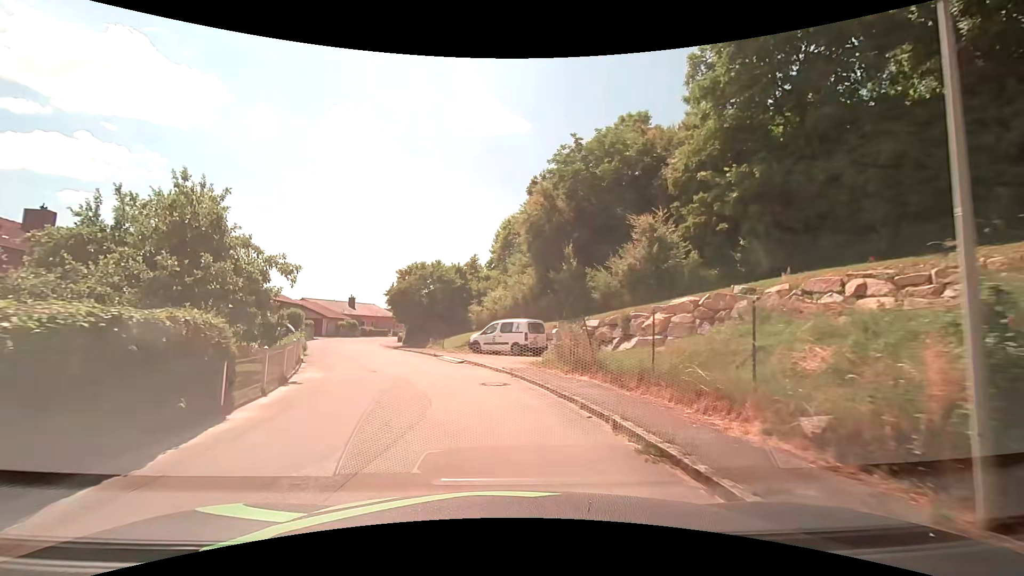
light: Day
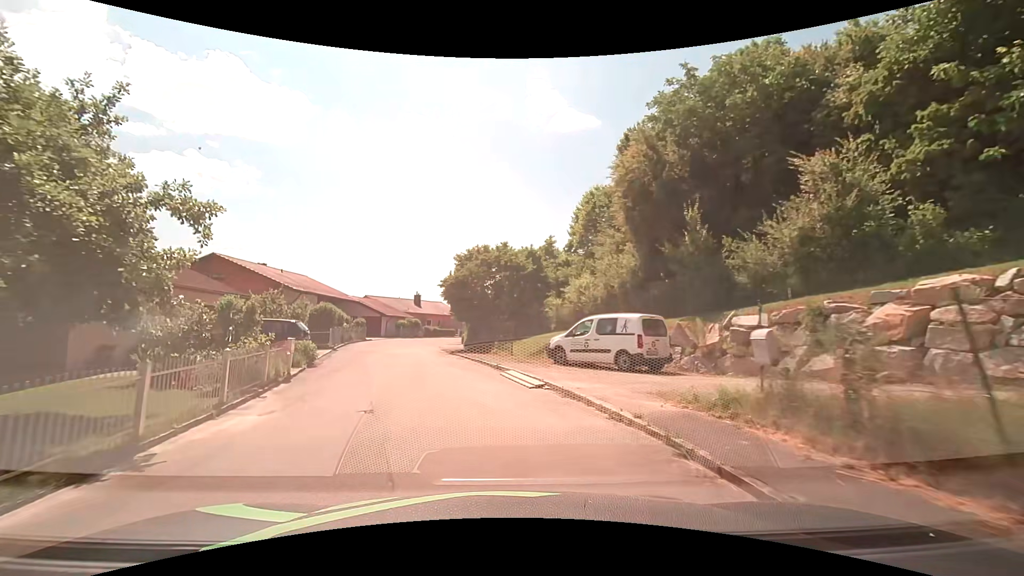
(-0.5, +8.5) m; -8°
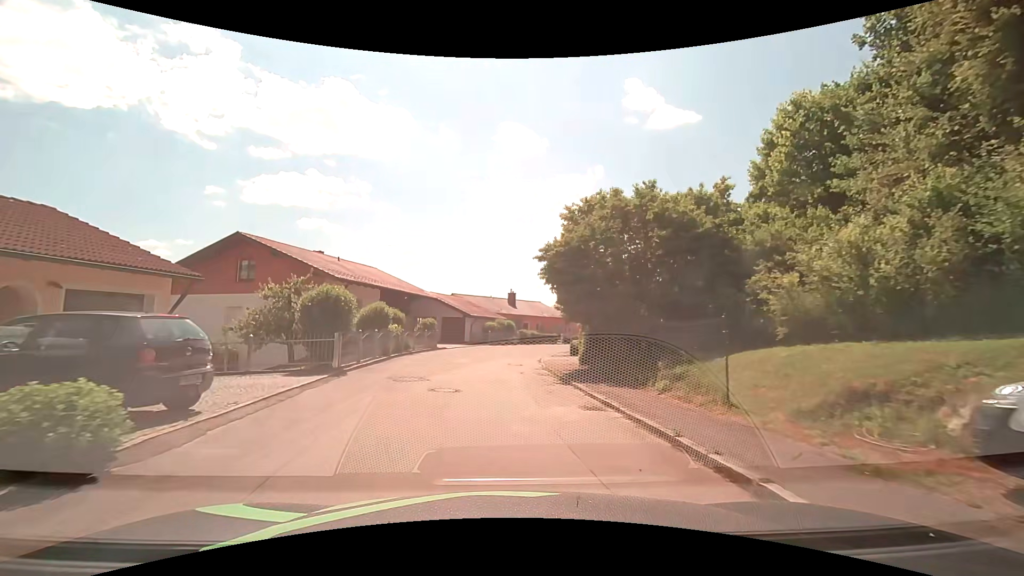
(-1.3, +13.0) m; -10°
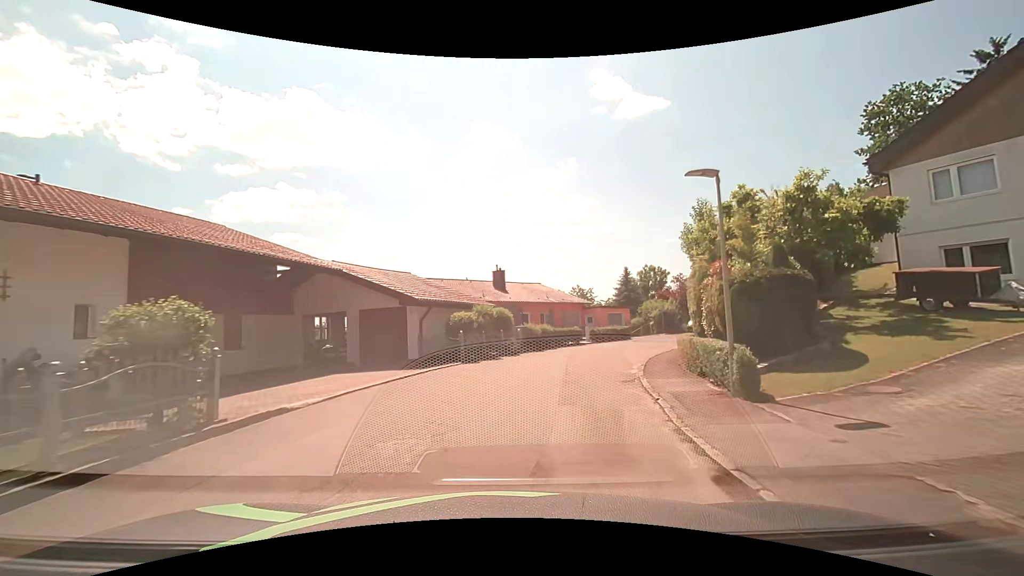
(-0.5, +22.4) m; +1°
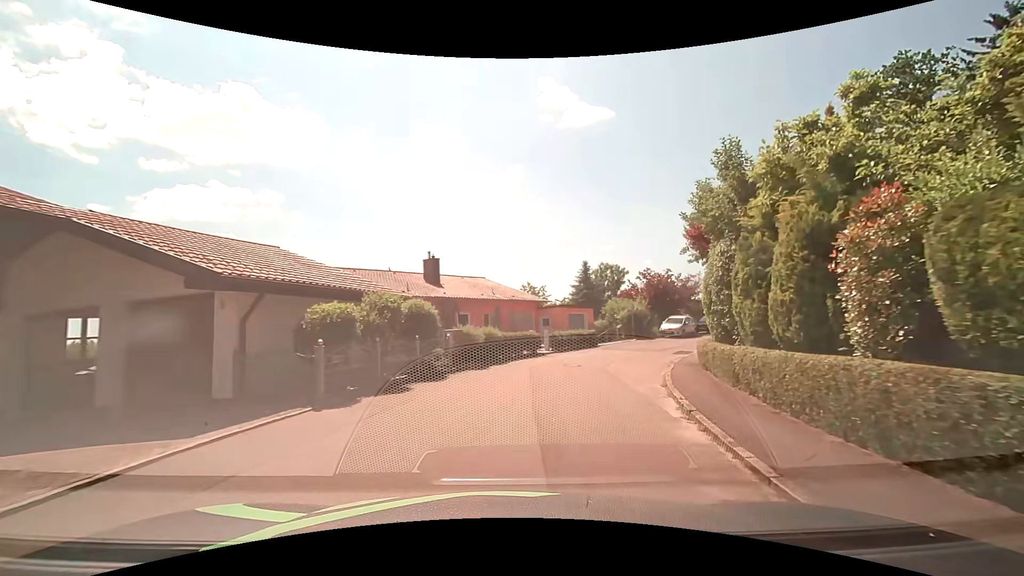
(+0.4, +9.0) m; +6°
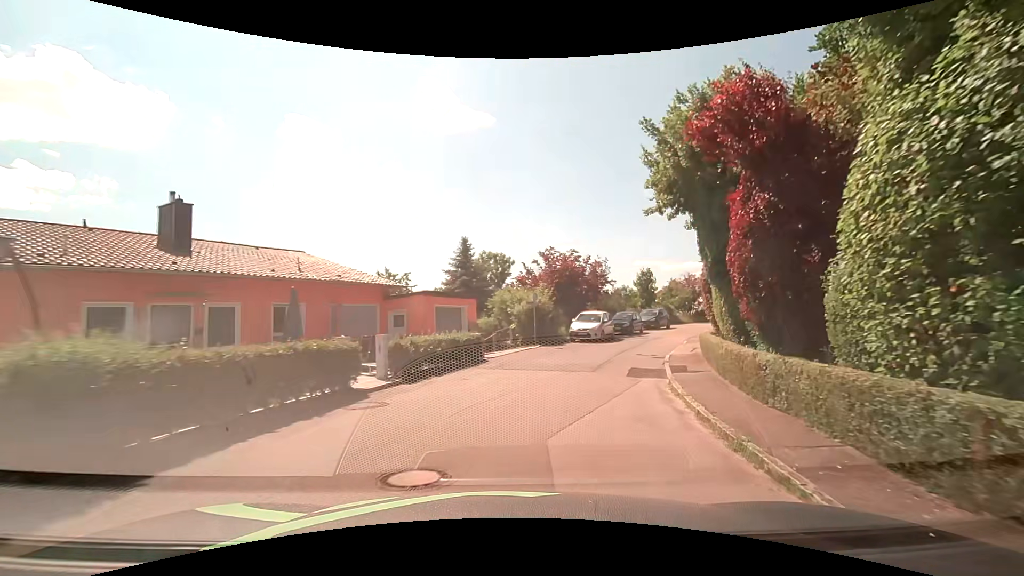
(+1.5, +13.3) m; +15°
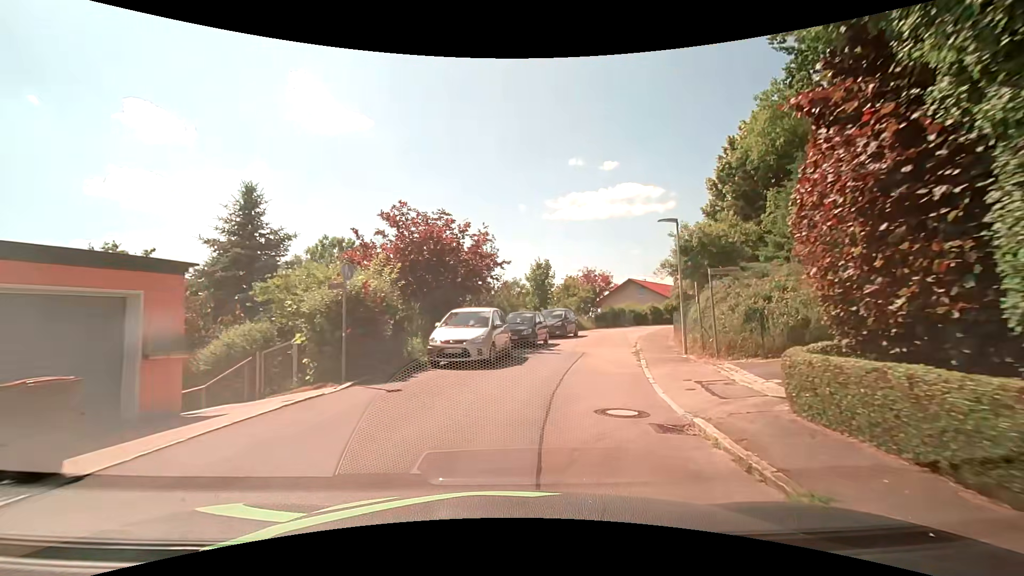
(+1.5, +13.2) m; +13°
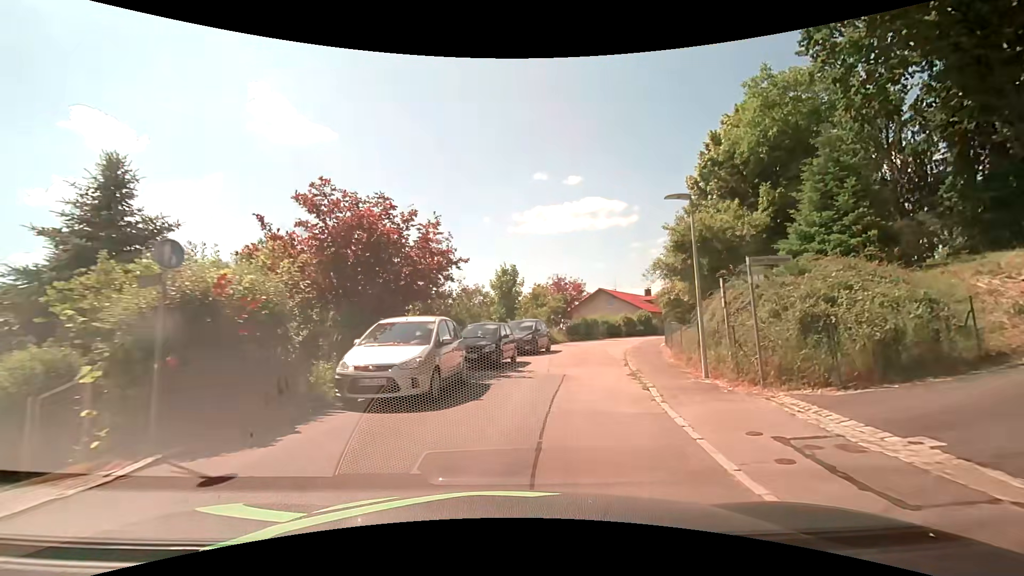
(+0.2, +4.4) m; +3°
(+1, +10) (+3, +20) (+6, +29) (+10, +38) (+15, +47) (+20, +56) (+26, +63) (+33, +71) (+40, +78) (+48, +84) m
